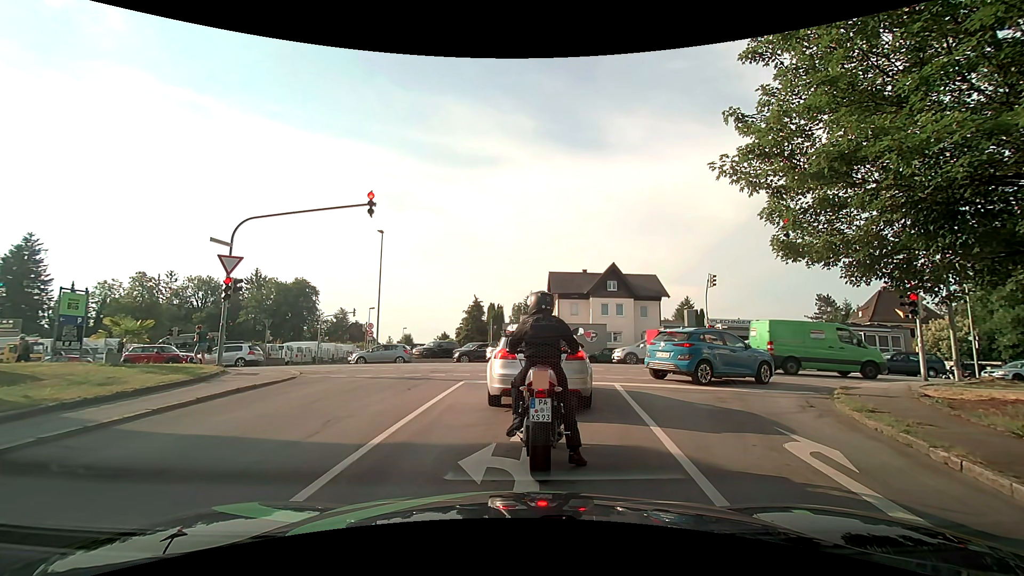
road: residential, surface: asphalt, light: Day
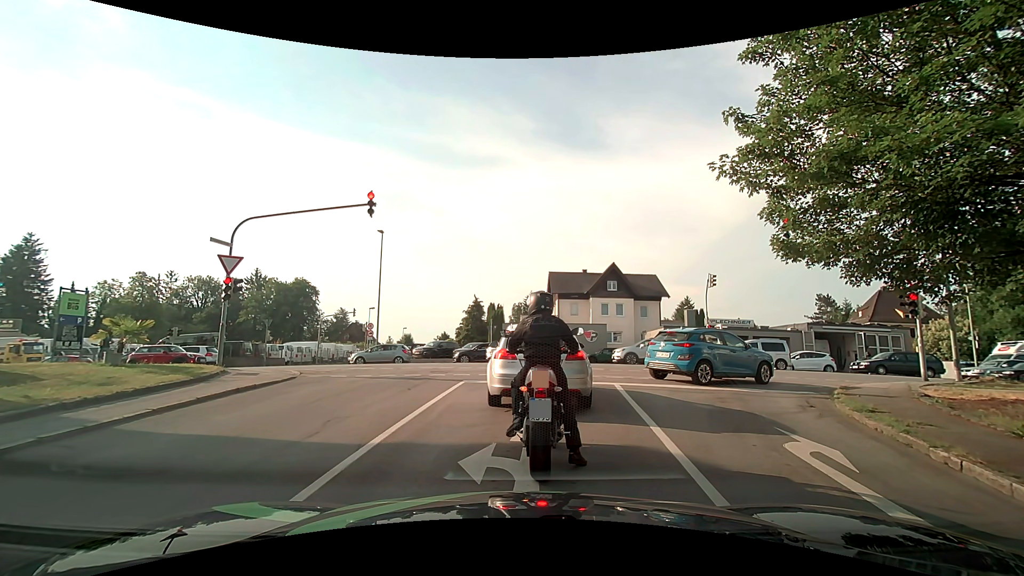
(0.0, 0.0) m; 0°
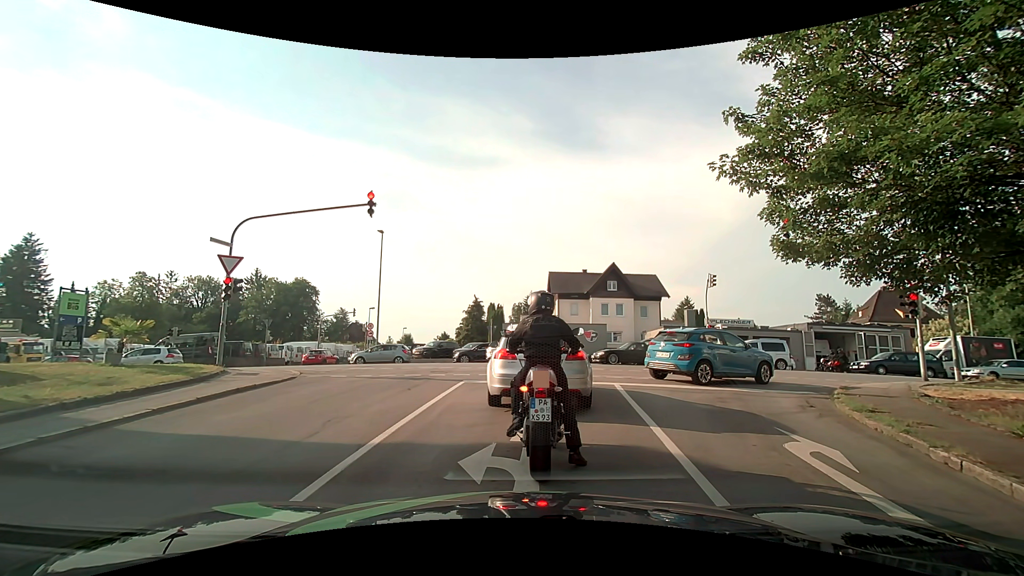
(0.0, 0.0) m; 0°
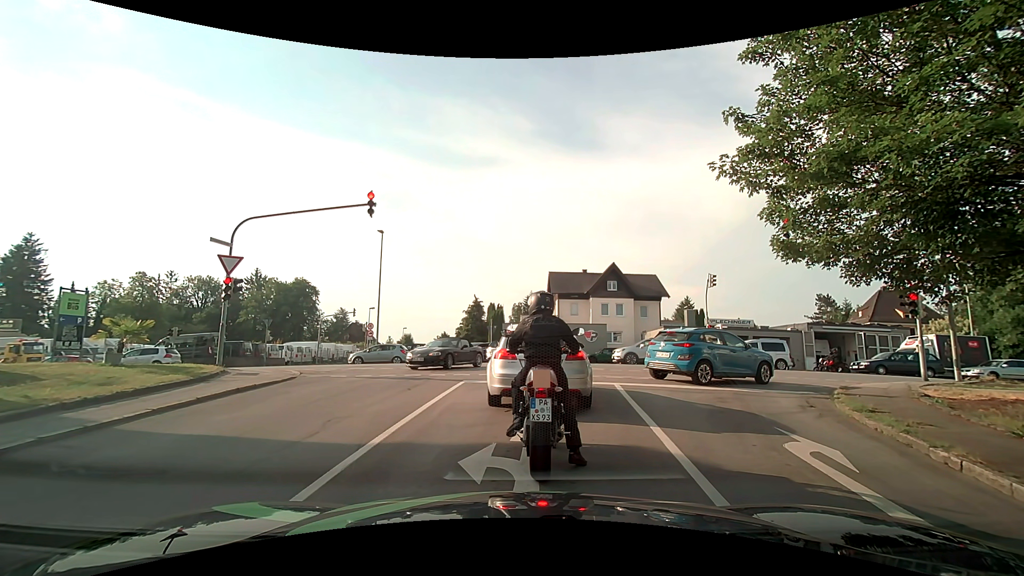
(0.0, 0.0) m; 0°
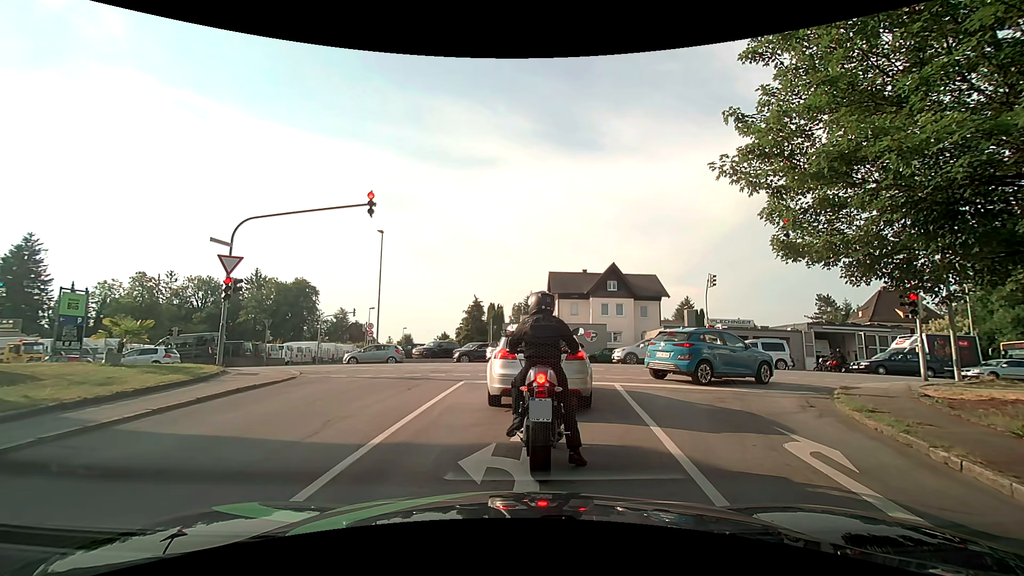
(0.0, 0.0) m; 0°
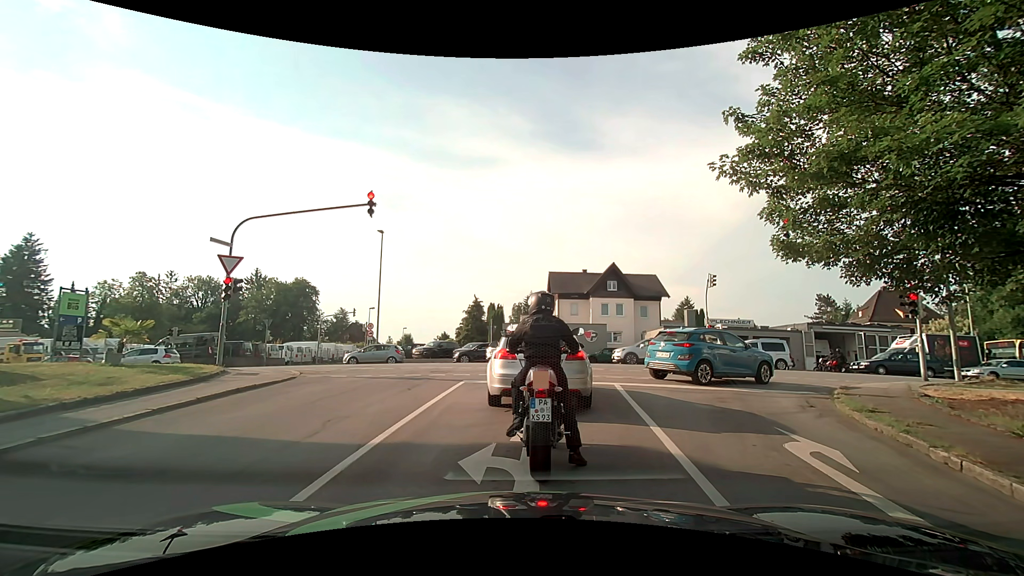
(0.0, 0.0) m; 0°
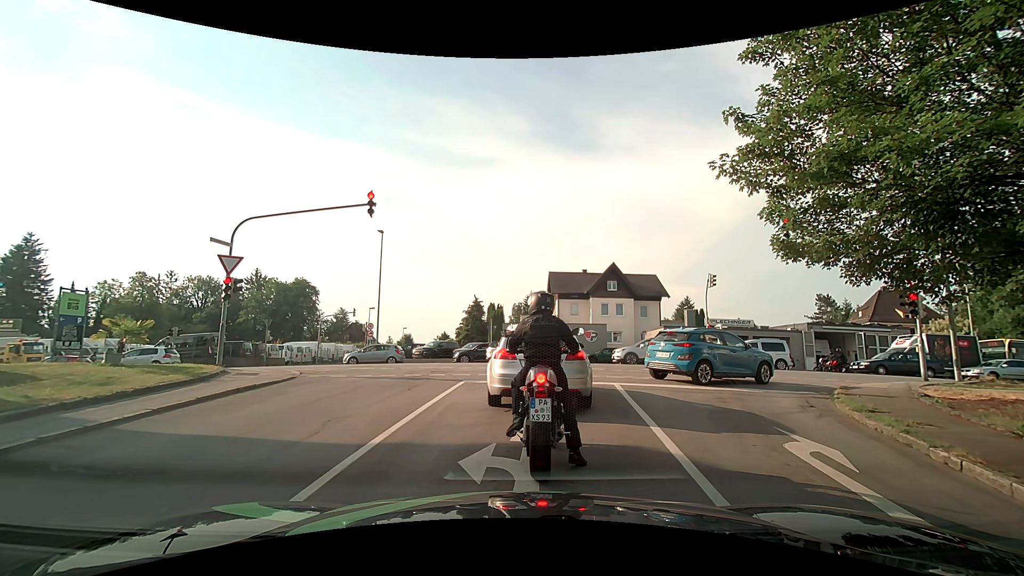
(0.0, 0.0) m; 0°
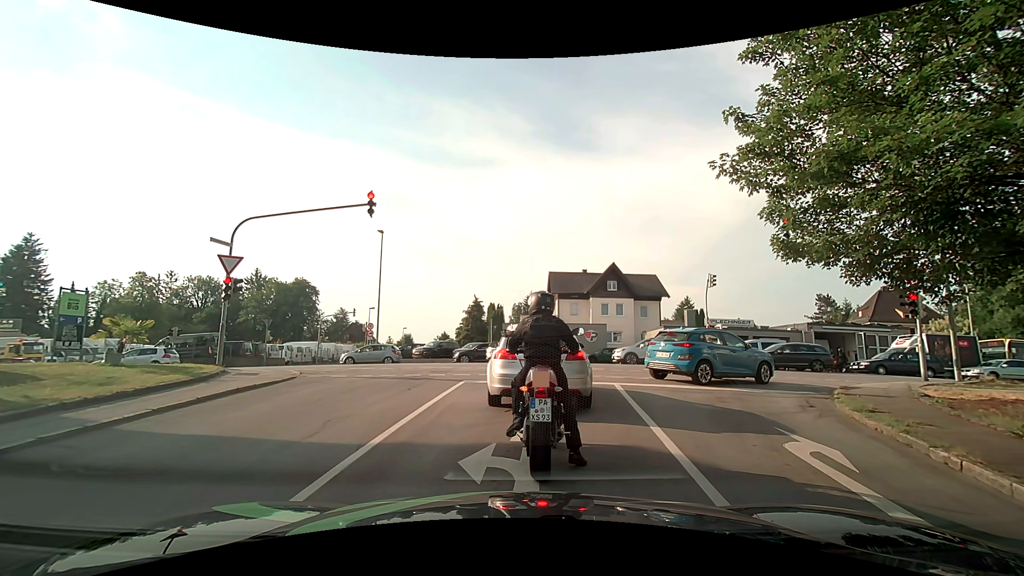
(0.0, 0.0) m; 0°
(0, +10) (+1, +20) (-2, +29) (-11, +33) (-21, +34) (-31, +35) (-41, +35) (-51, +36) (-61, +36) (-71, +36) m
